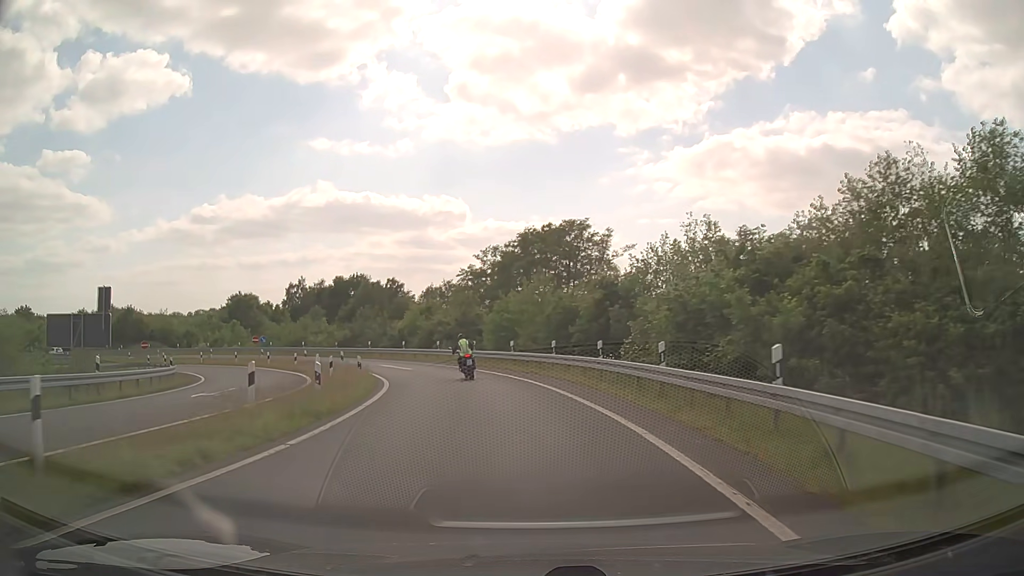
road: motorway_link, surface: asphalt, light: Day
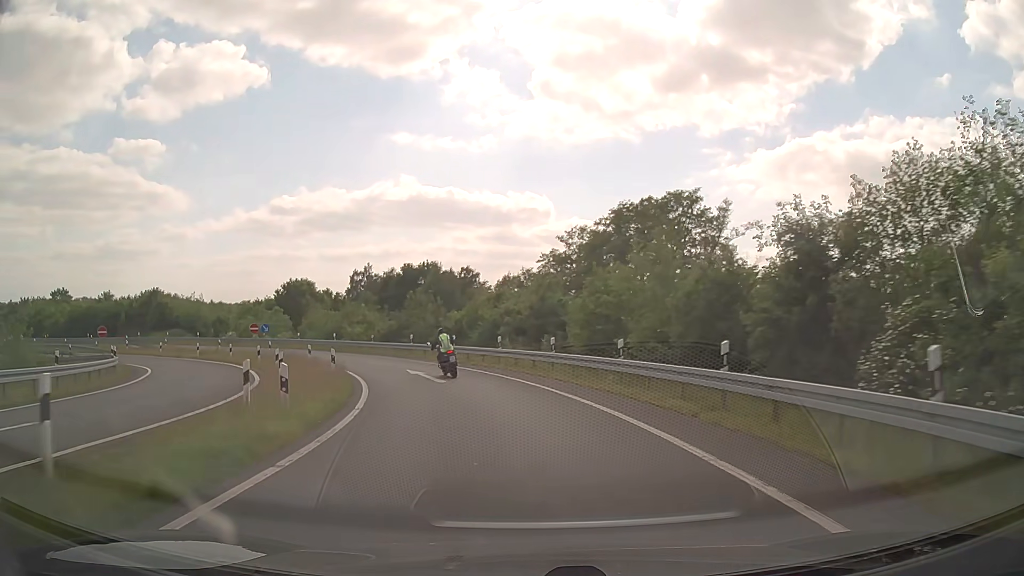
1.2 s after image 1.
(-0.8, +14.7) m; -7°
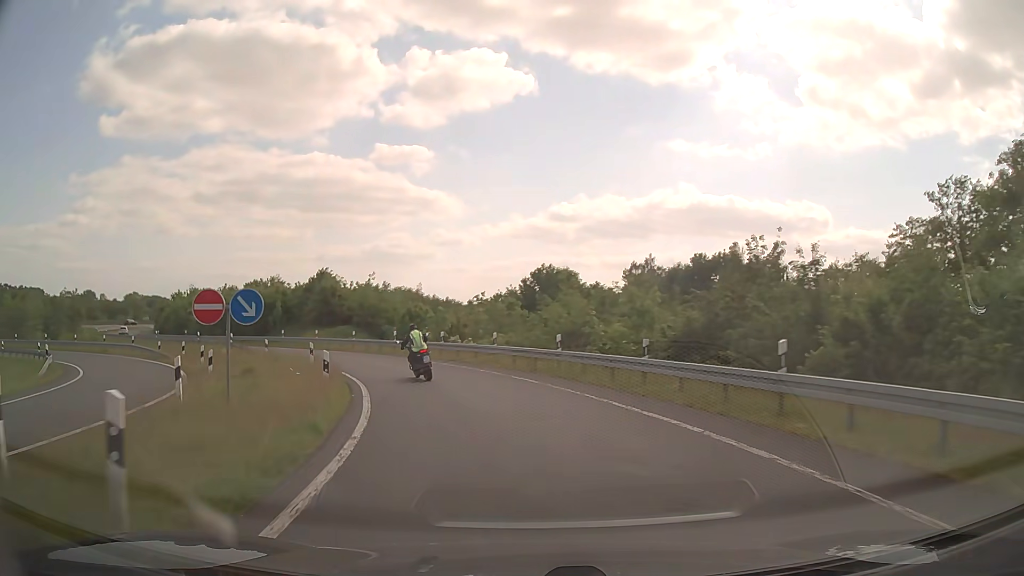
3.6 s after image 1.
(-5.8, +28.7) m; -24°
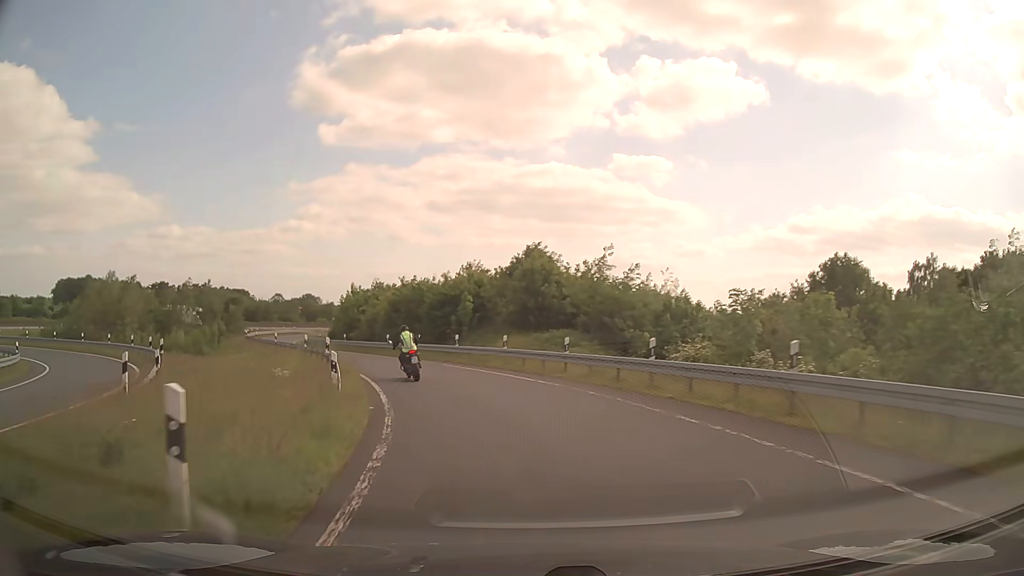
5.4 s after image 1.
(-4.1, +21.6) m; -20°
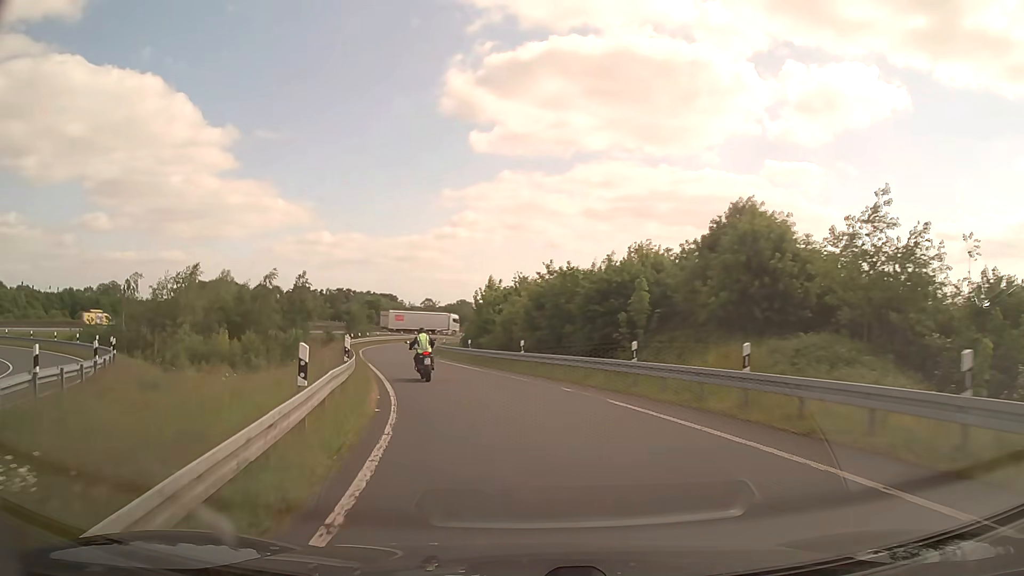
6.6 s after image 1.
(-1.8, +15.2) m; -13°
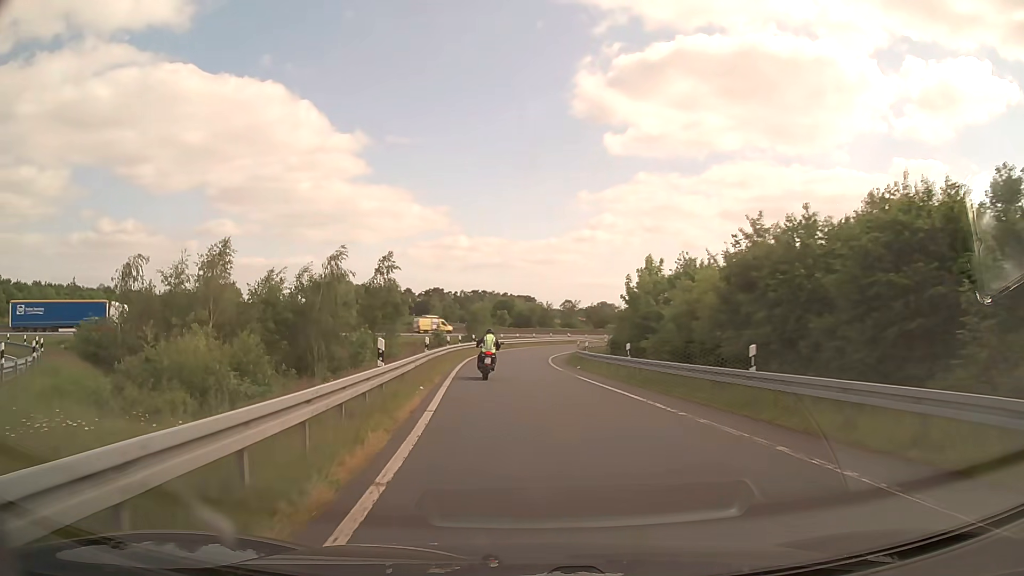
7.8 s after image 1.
(-1.7, +15.8) m; -12°
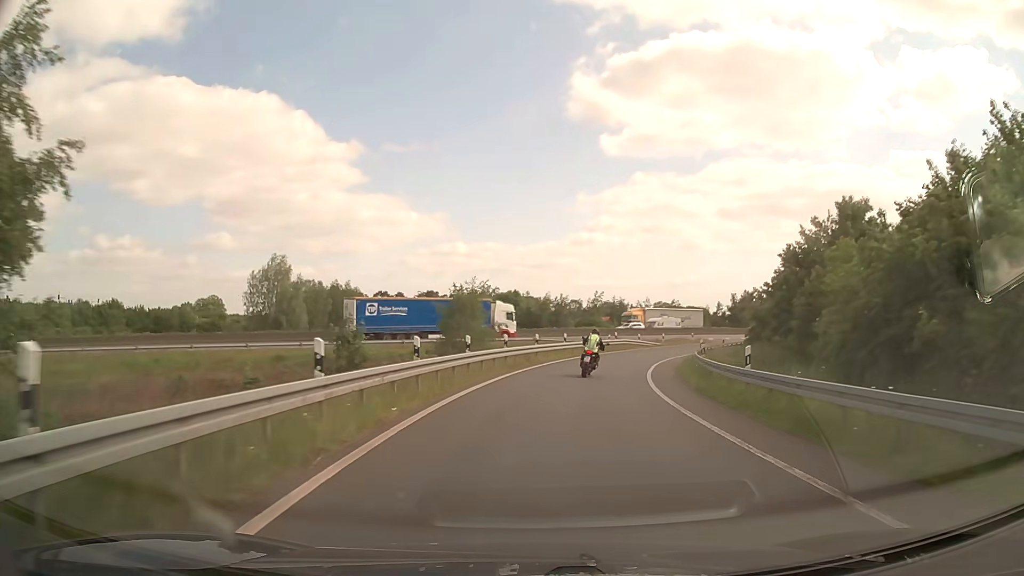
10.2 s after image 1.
(-1.4, +34.5) m; 0°
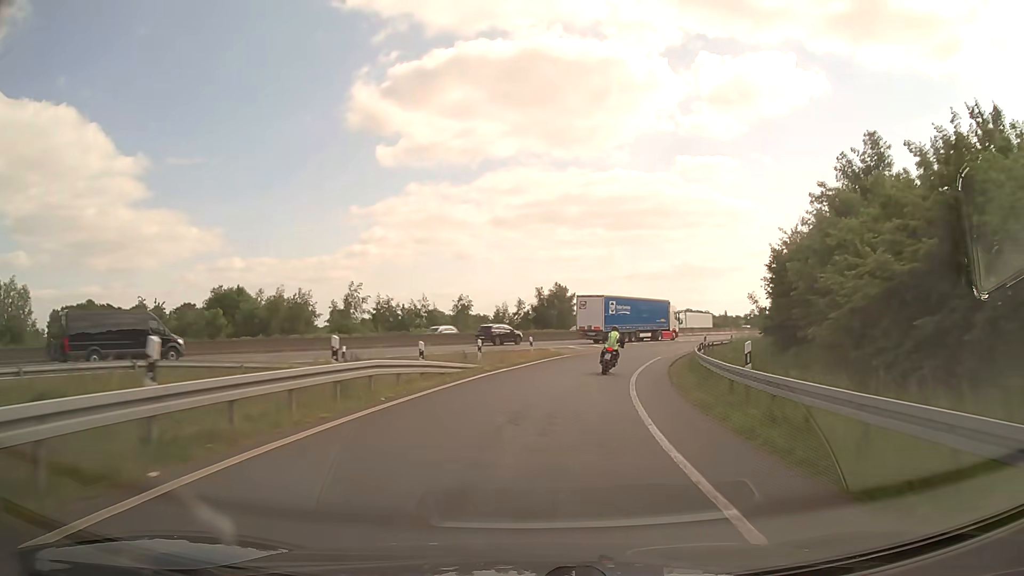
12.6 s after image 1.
(+5.5, +37.4) m; +19°
(0, +10) (+2, +20) (+4, +30) (+7, +39) (+11, +49) (+15, +58) (+19, +66) (+24, +75) (+30, +84) (+35, +92) m
